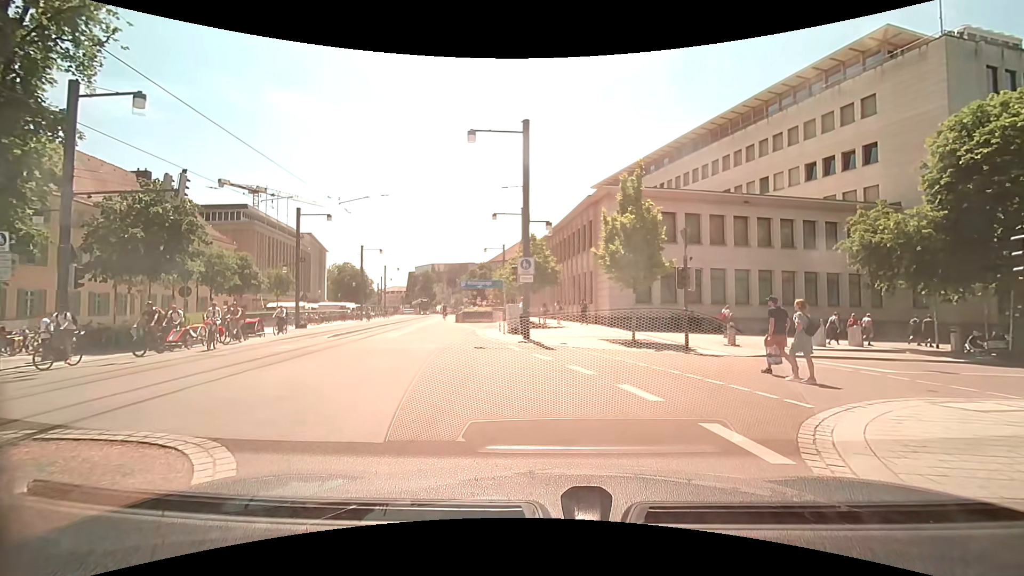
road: residential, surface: asphalt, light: Day
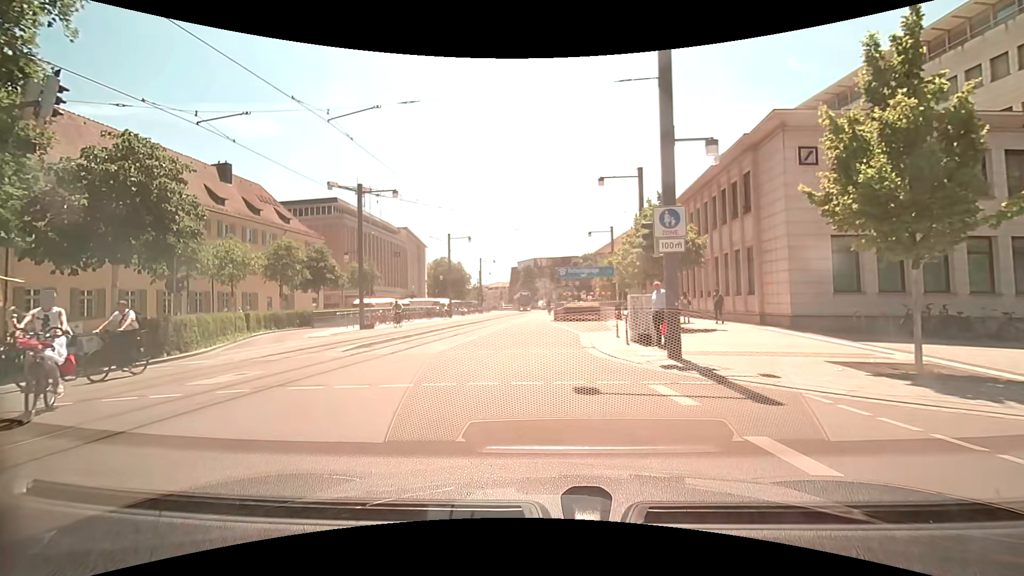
(-0.9, +9.9) m; -12°
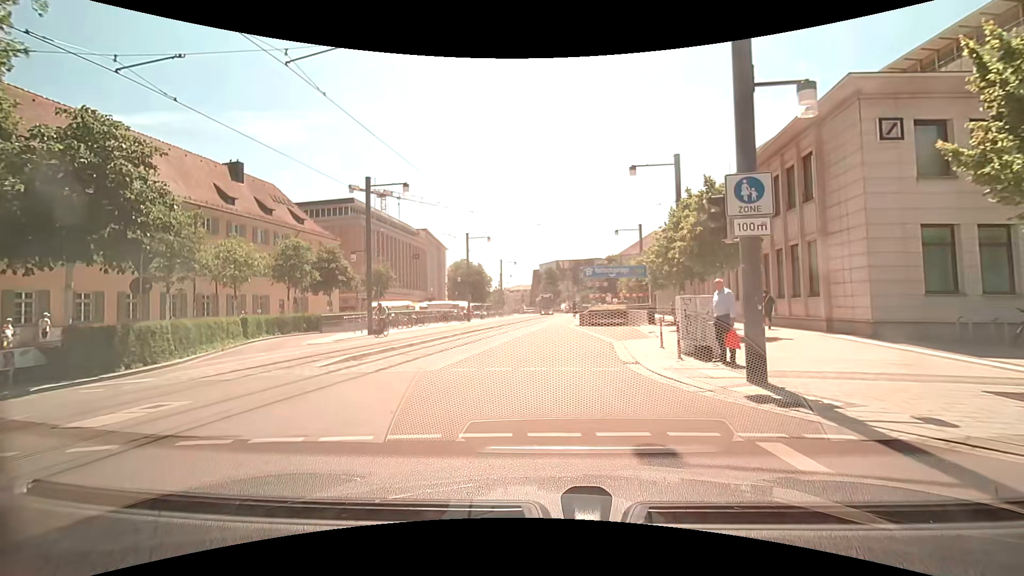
(-0.1, +3.1) m; -3°
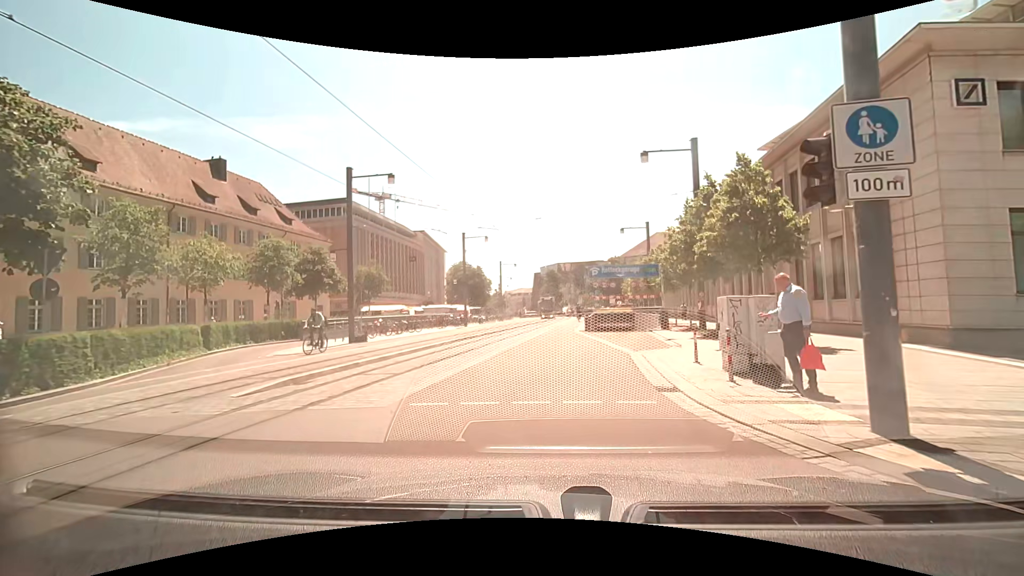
(0.0, +3.2) m; 0°
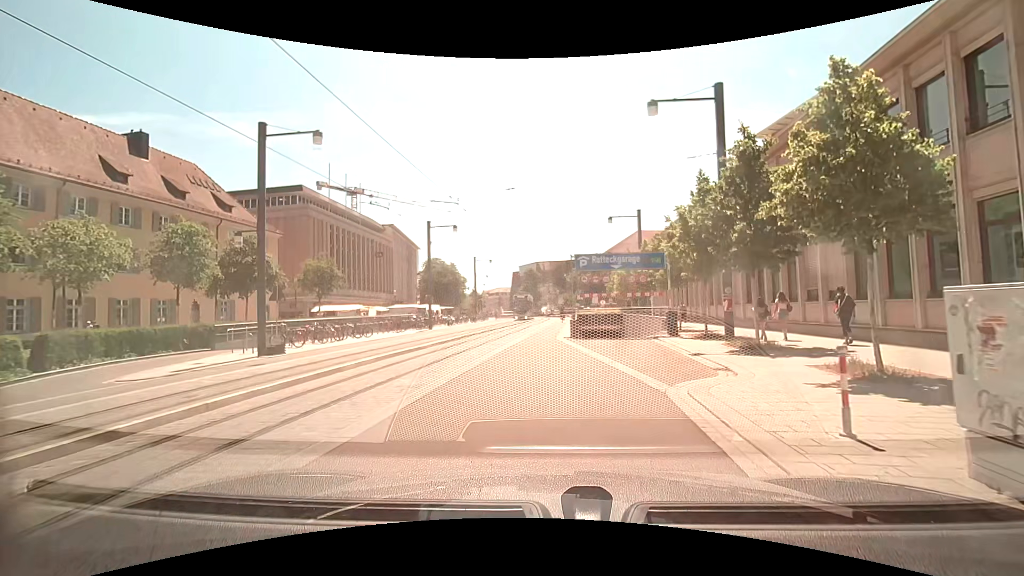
(+0.2, +6.5) m; +4°
